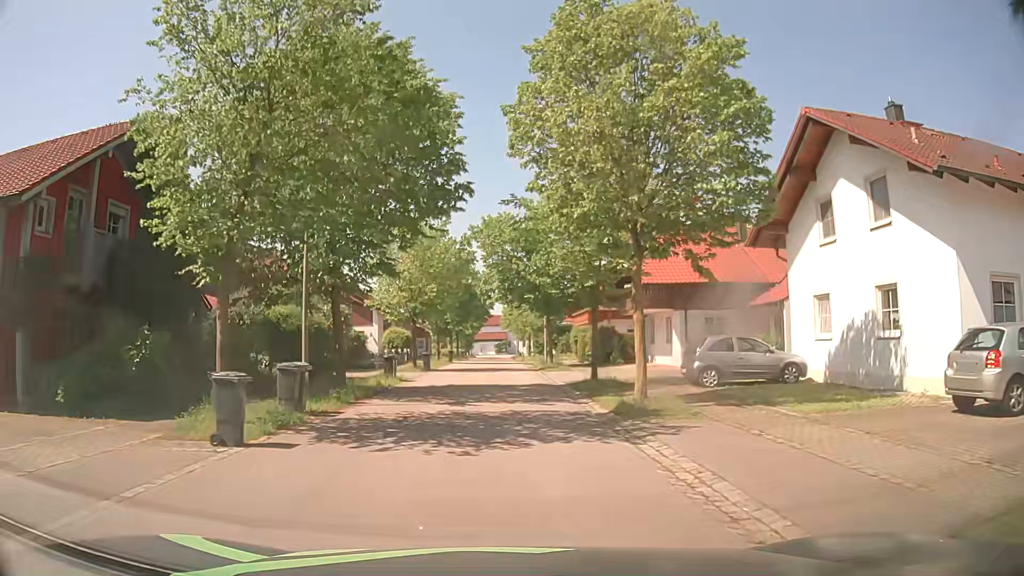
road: residential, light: Day
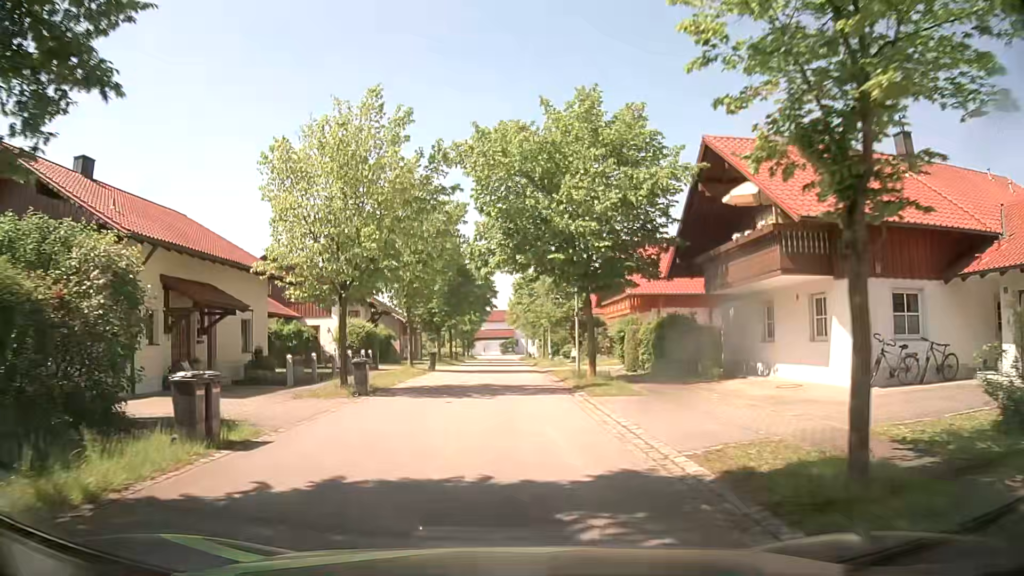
(+0.1, +15.8) m; 0°
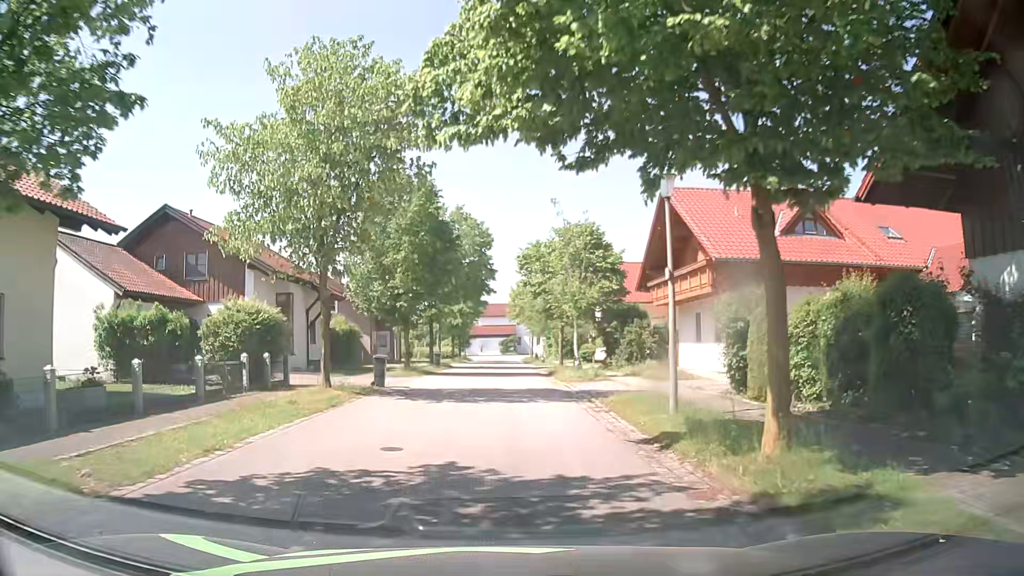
(-0.2, +14.9) m; -1°
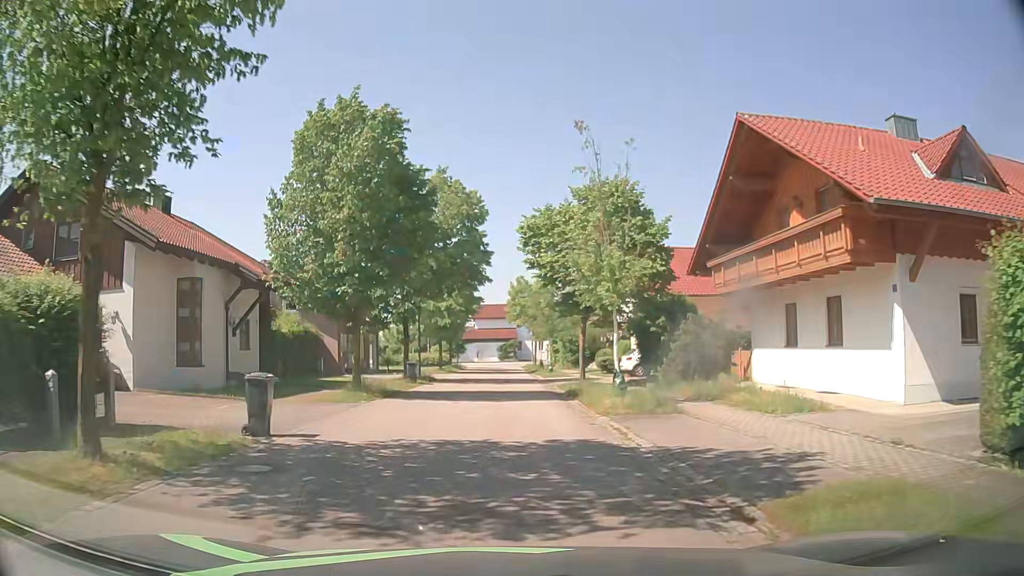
(0.0, +9.9) m; 0°
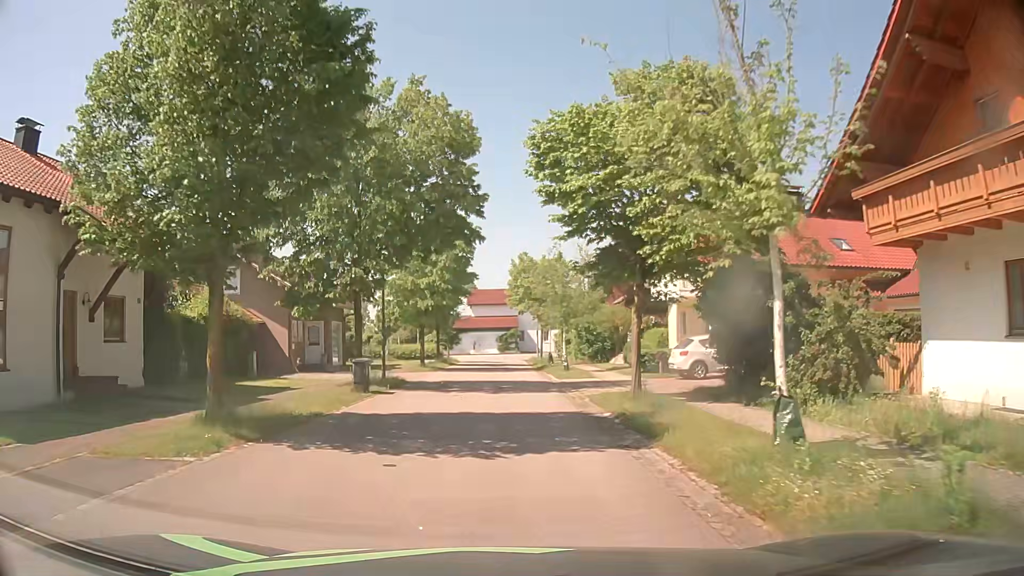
(0.0, +10.0) m; 0°
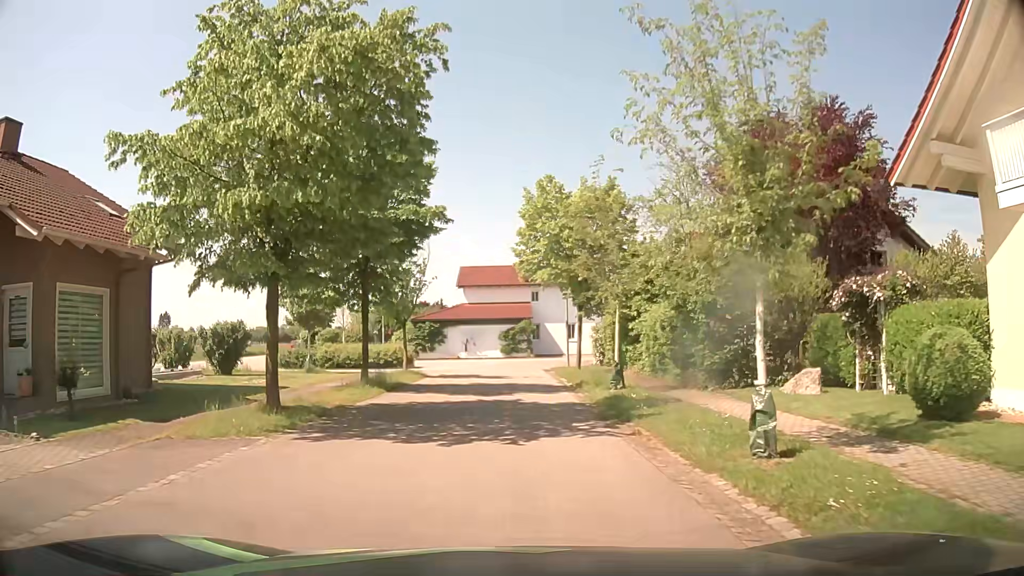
(-0.1, +23.6) m; -2°
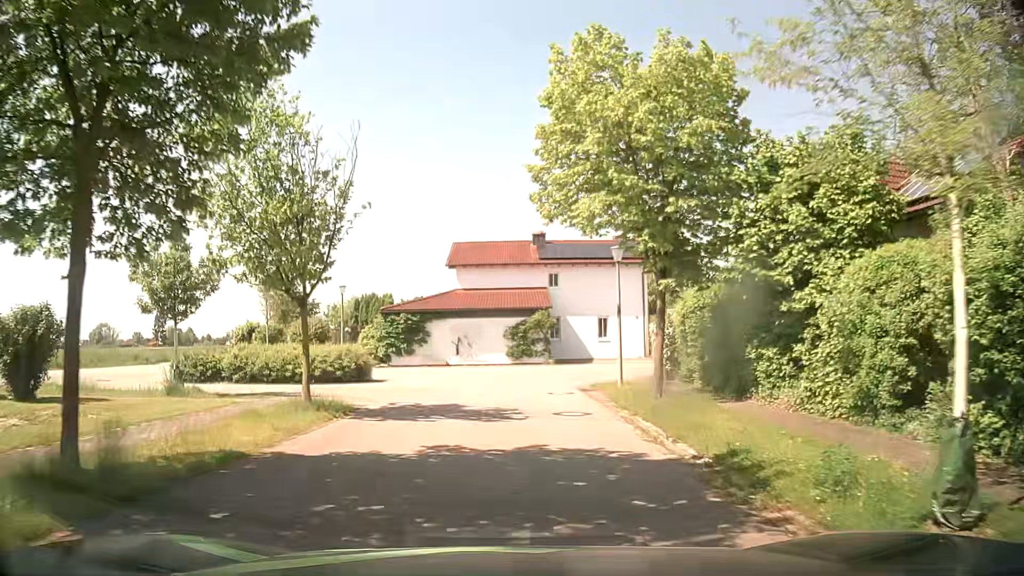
(+0.2, +14.2) m; +1°
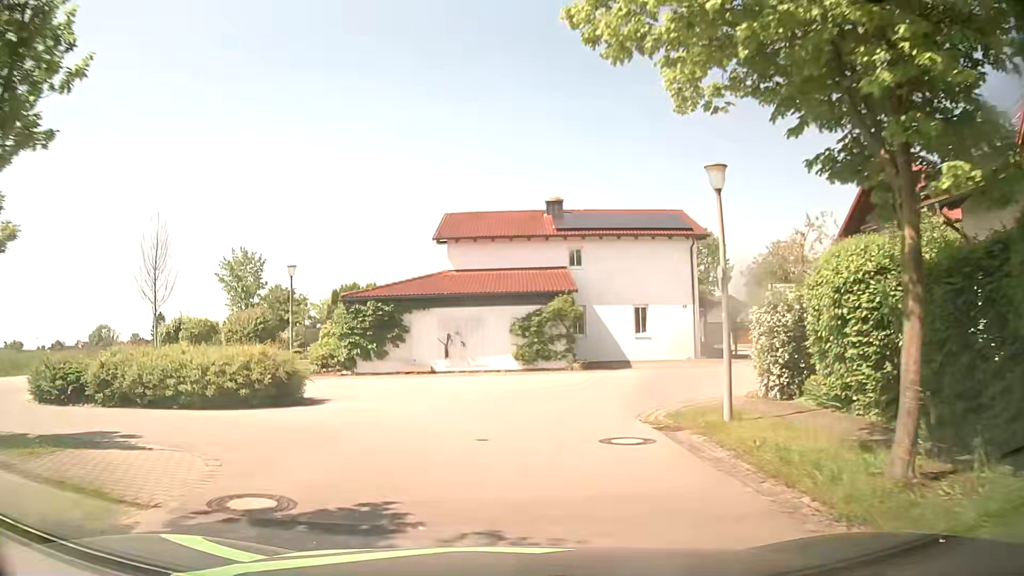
(-0.1, +9.4) m; -1°
